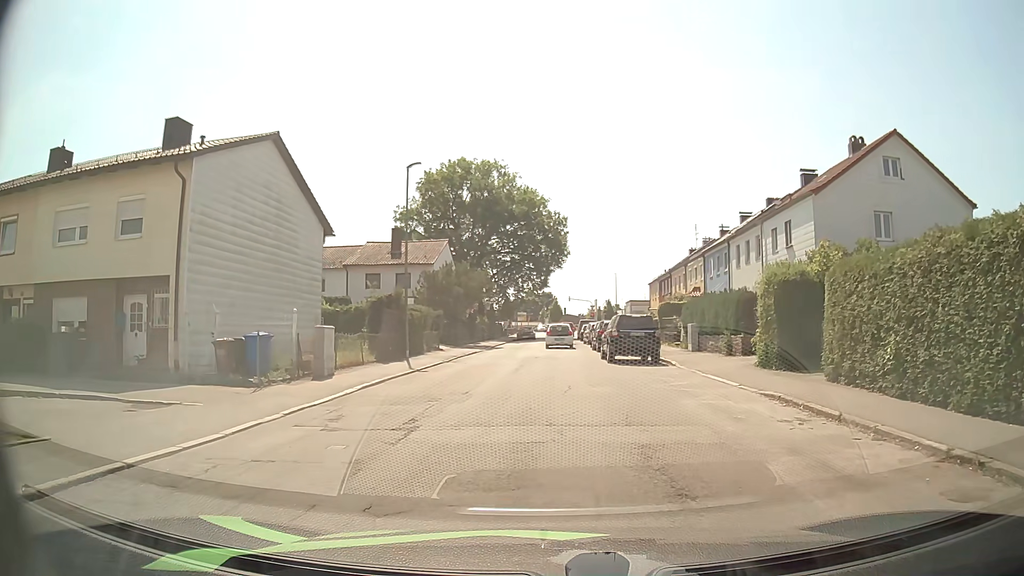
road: residential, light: Day
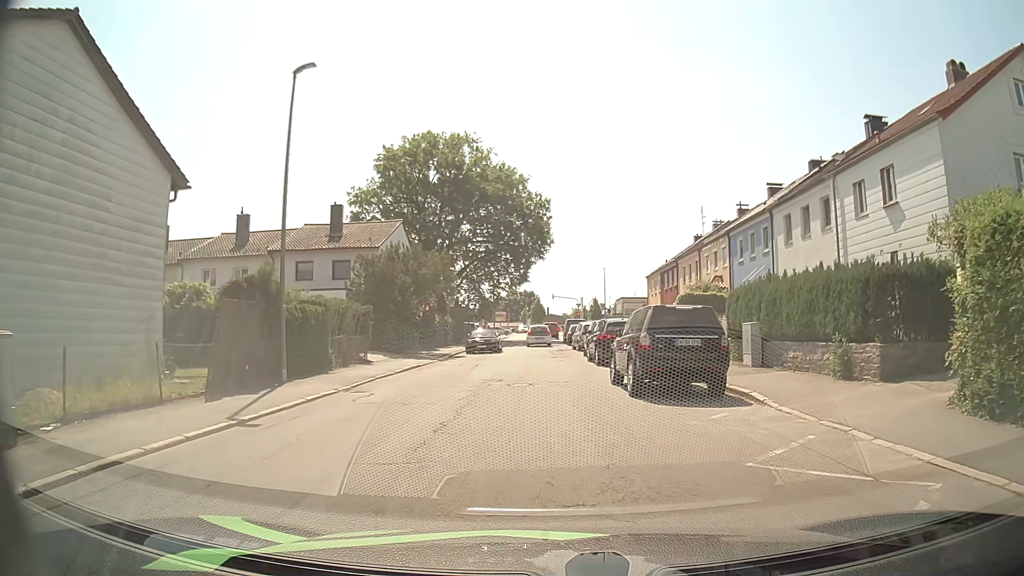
(+0.4, +11.5) m; +2°
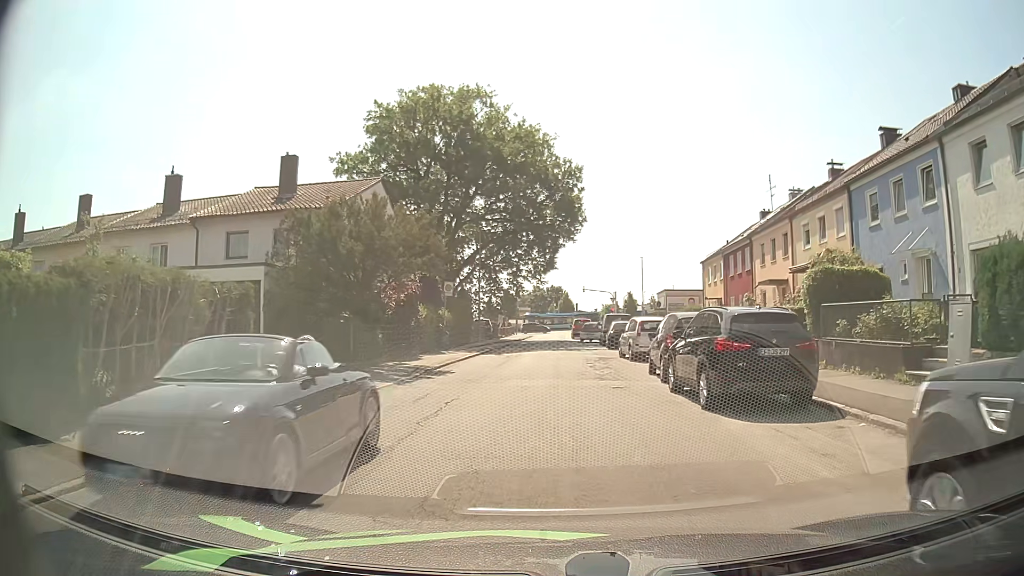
(-0.3, +12.7) m; -2°
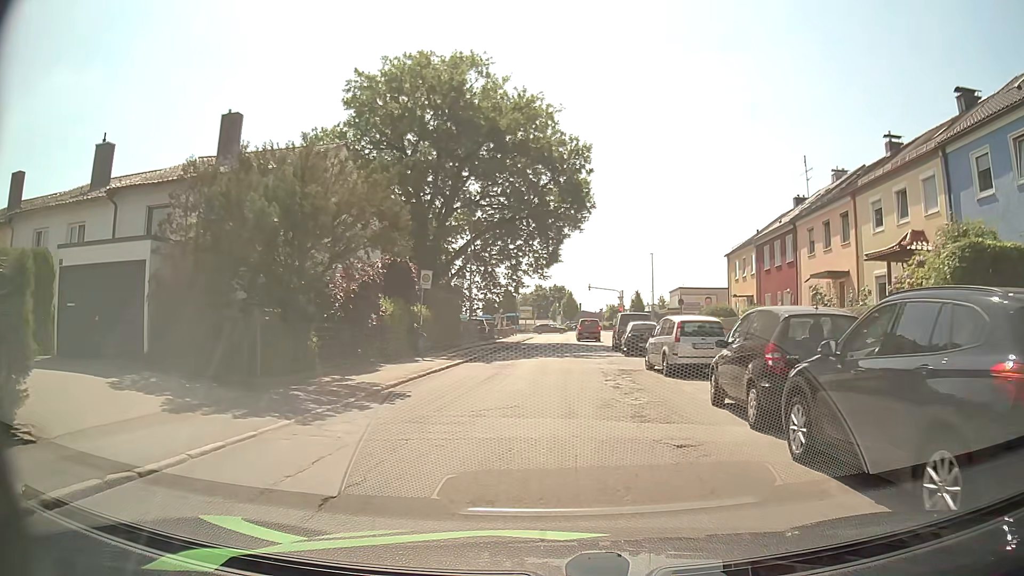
(0.0, +6.8) m; 0°
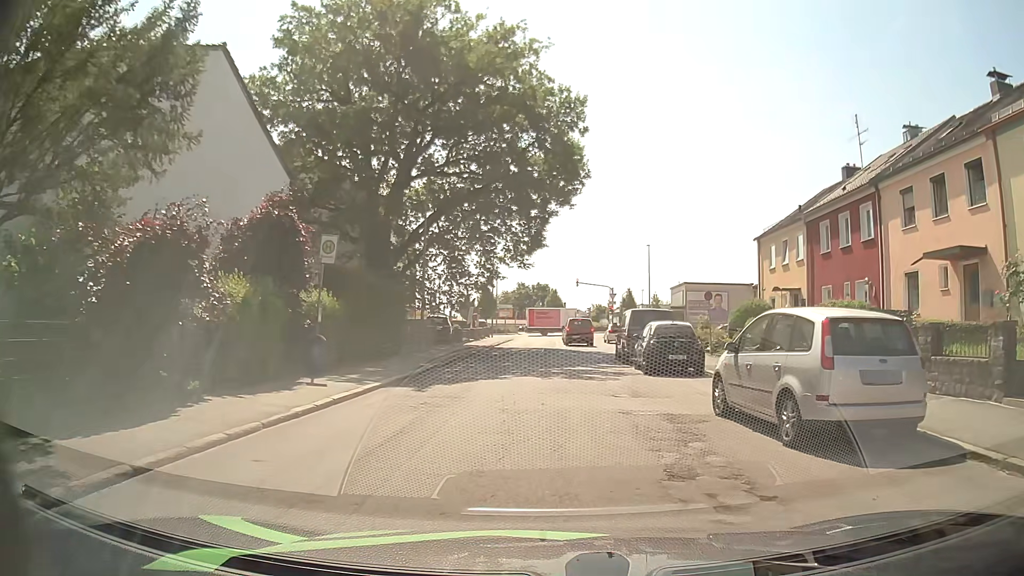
(+0.1, +10.2) m; +1°
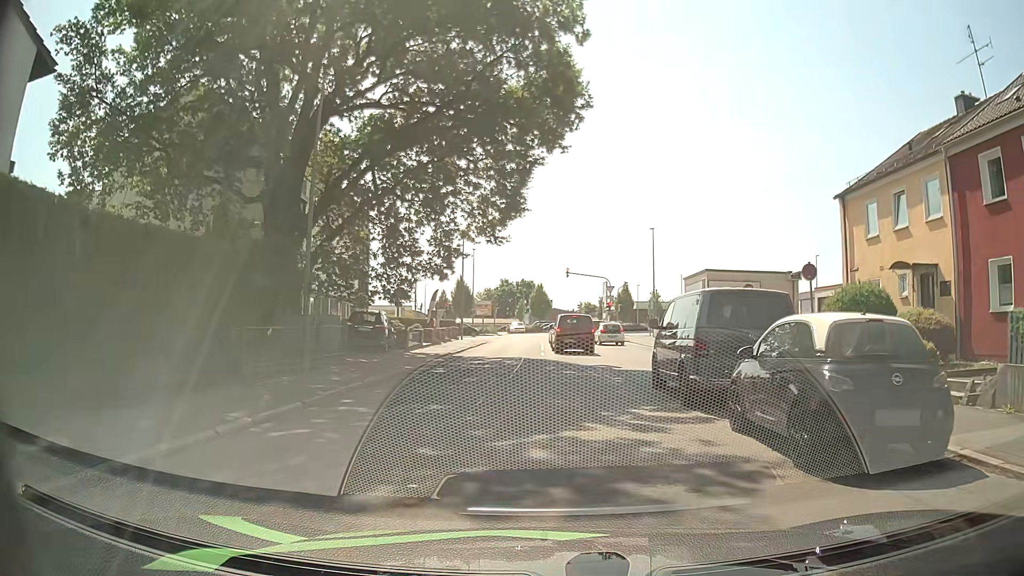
(+0.2, +12.6) m; +2°
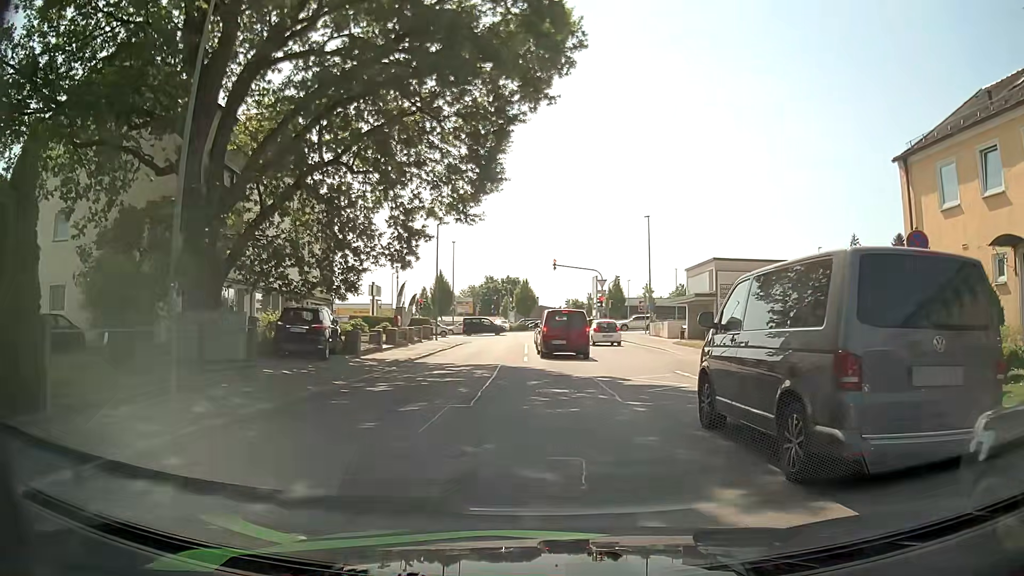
(0.0, +5.7) m; +1°
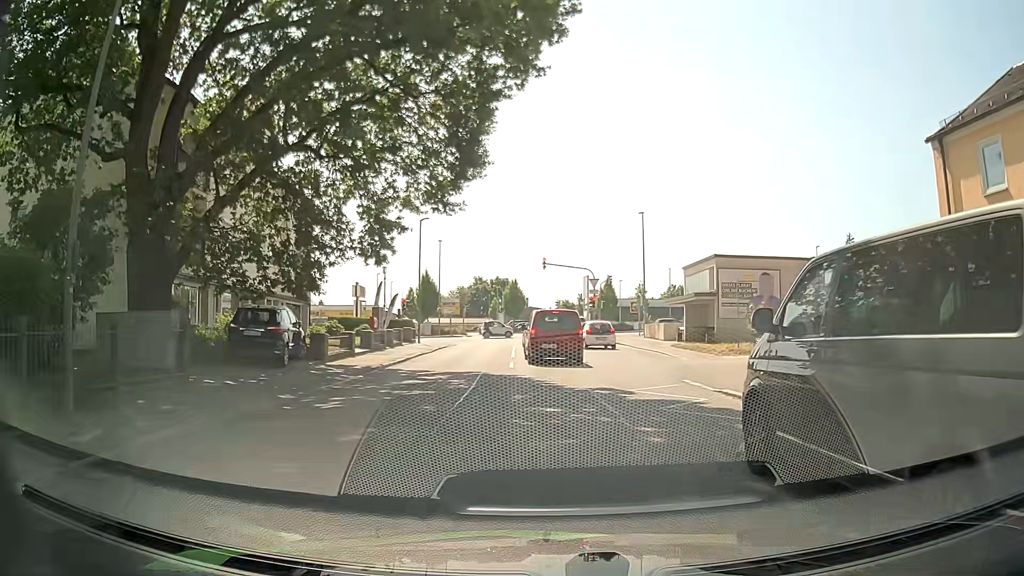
(0.0, +2.6) m; 0°
(+1, +10) (+3, +20) (+3, +30) (+3, +40) (+2, +50) (+4, +59) (+12, +64) (+22, +65) (+32, +67) (+42, +68) m
